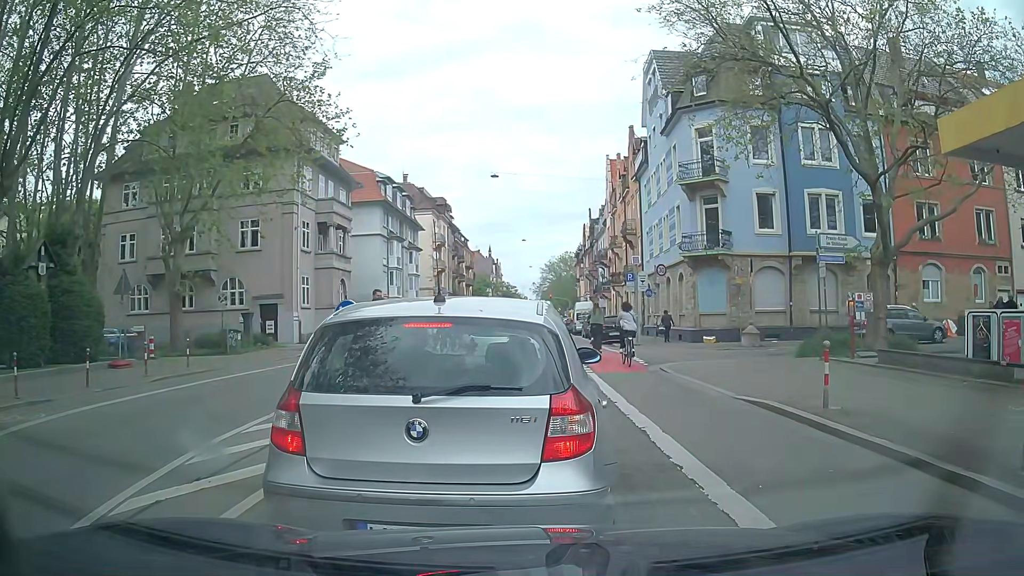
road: secondary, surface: asphalt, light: Day
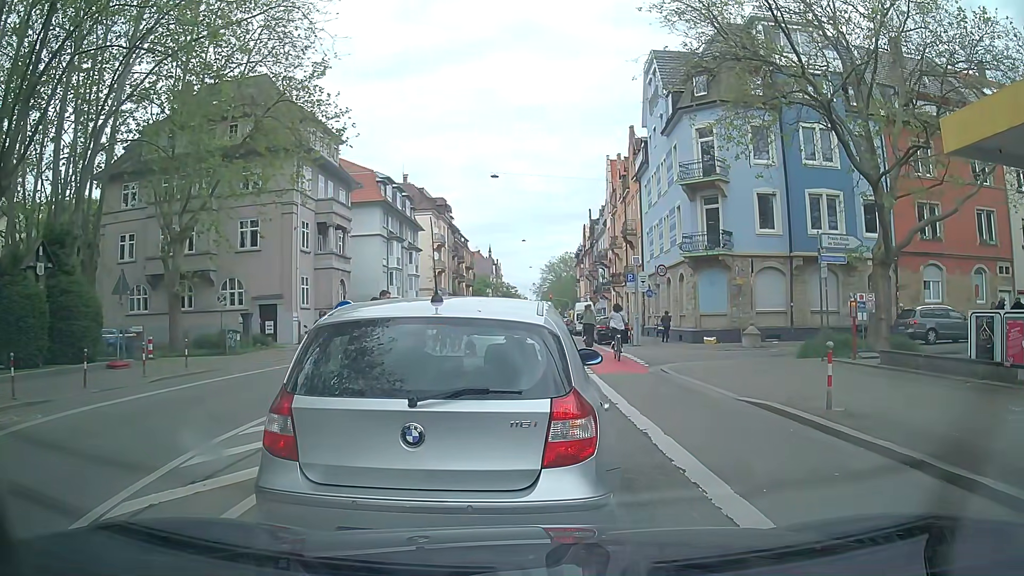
(0.0, +0.1) m; 0°
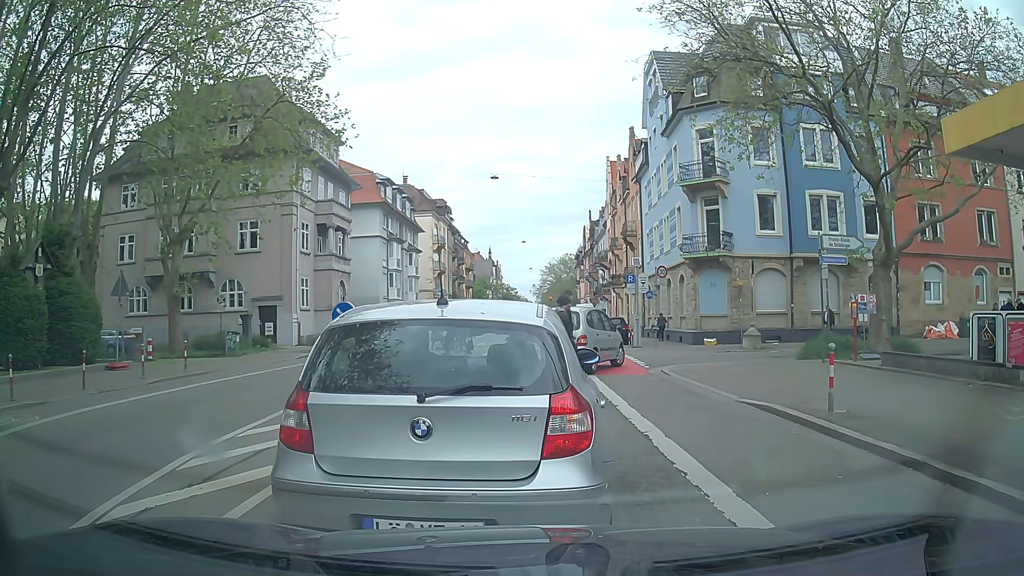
(0.0, +0.1) m; 0°
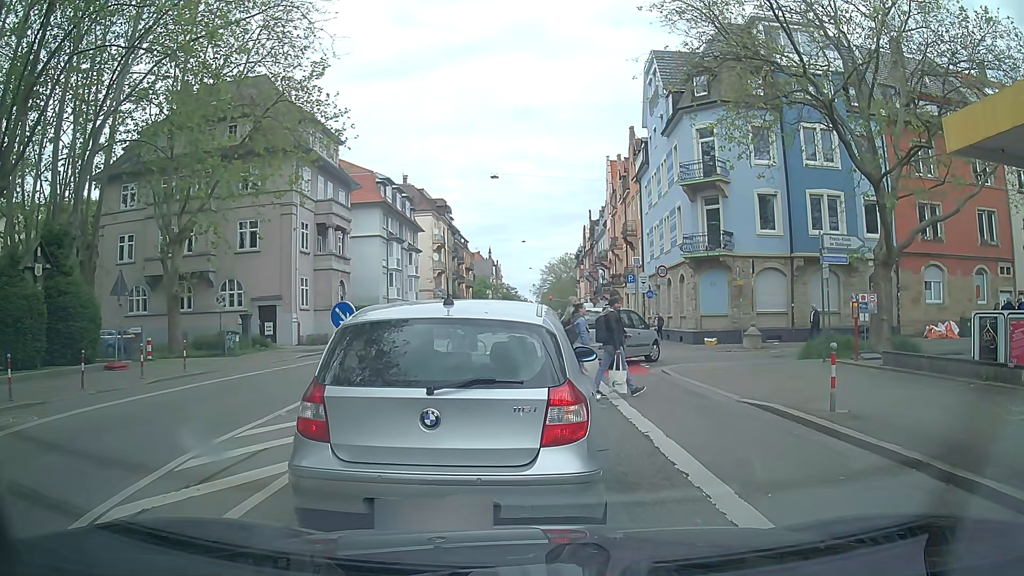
(0.0, +0.1) m; 0°
